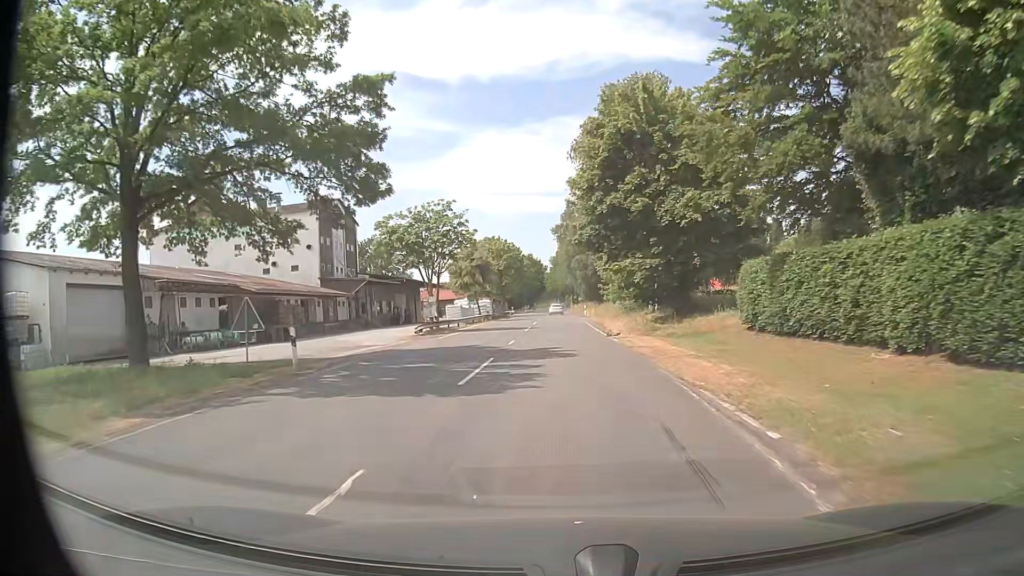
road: secondary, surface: asphalt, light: Day
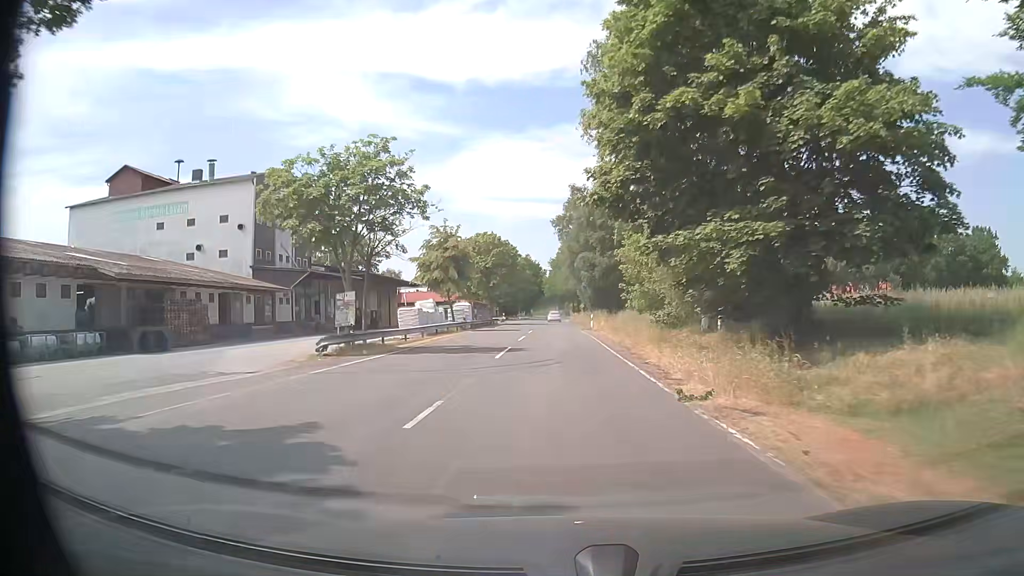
(-0.1, +15.8) m; 0°
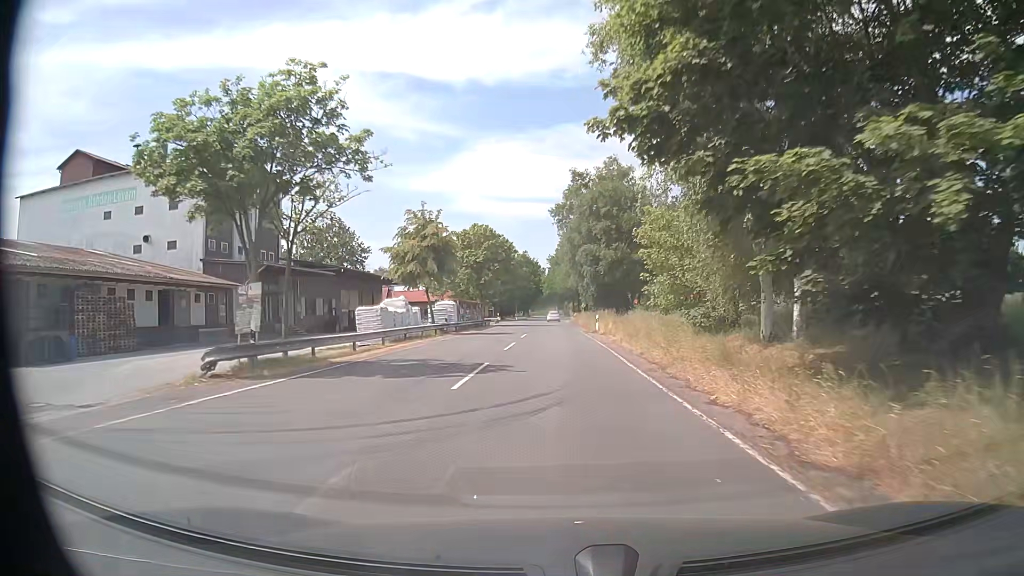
(0.0, +7.9) m; 0°
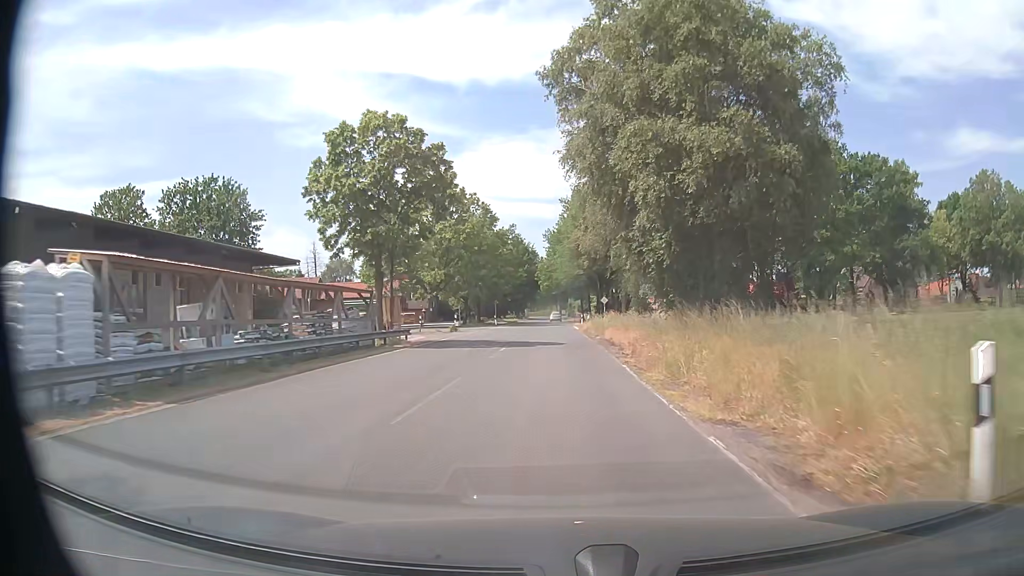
(+0.3, +39.5) m; 0°
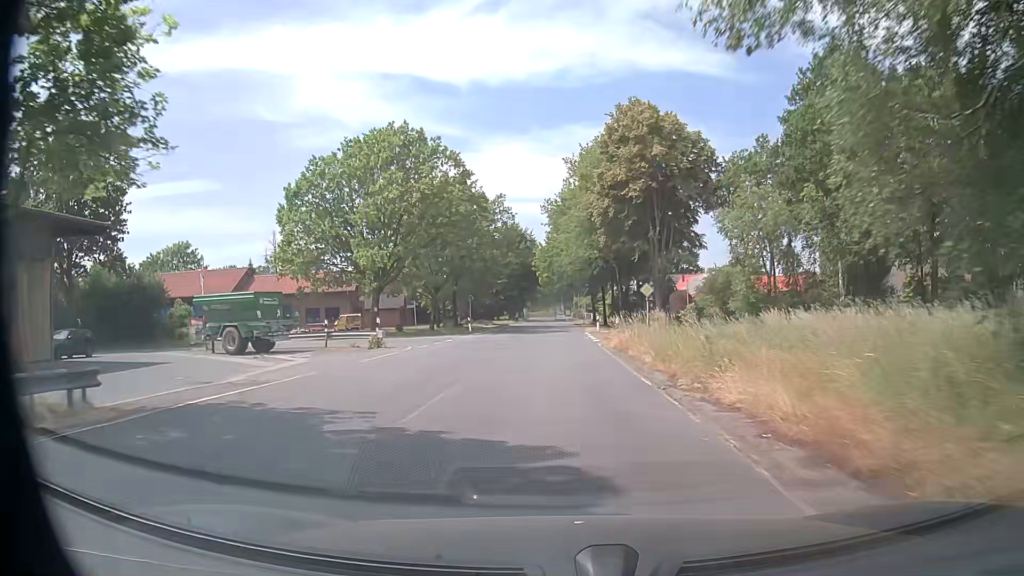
(-0.2, +23.7) m; -1°
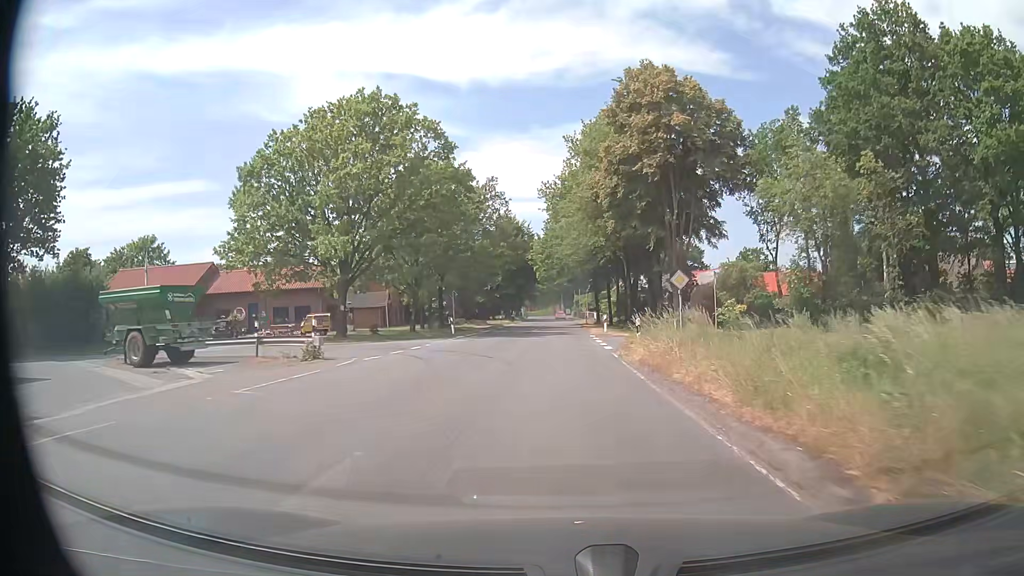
(0.0, +7.9) m; 0°
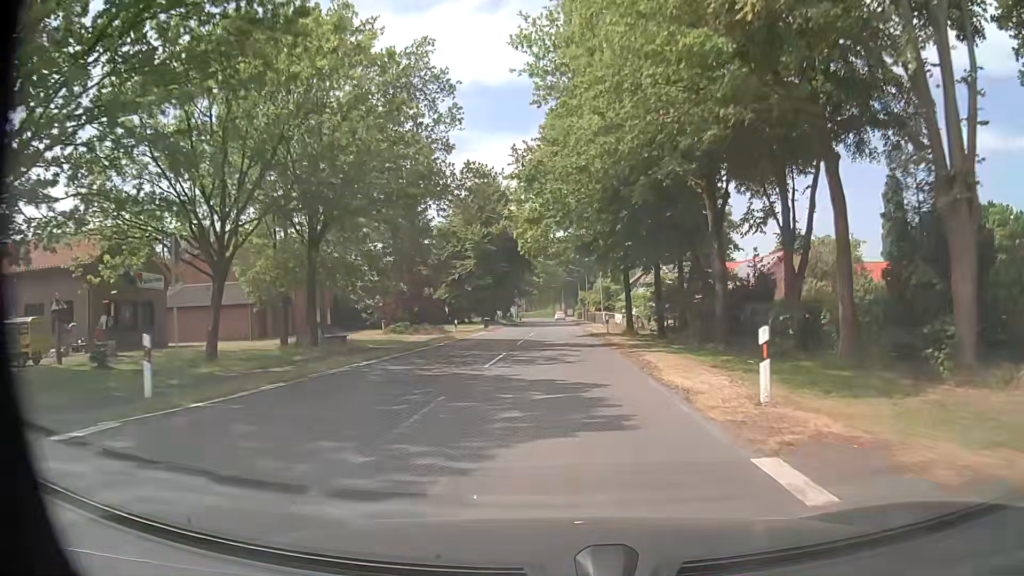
(0.0, +31.6) m; 0°
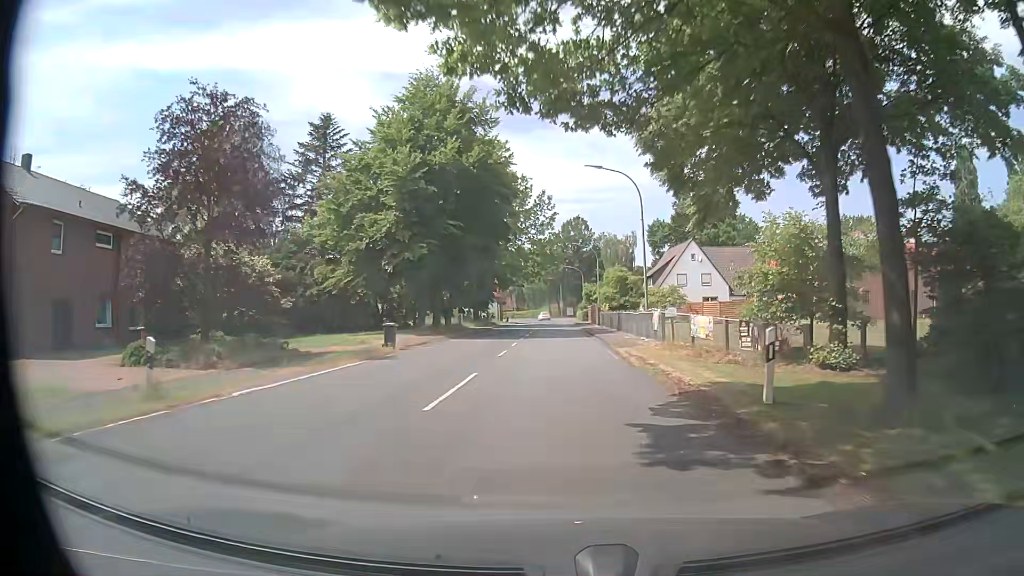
(+0.2, +31.7) m; +1°
(0, +10) (0, +20) (0, +30) (0, +40) (0, +50) (0, +60) (0, +70) (0, +80) (0, +90) (0, +100) m
